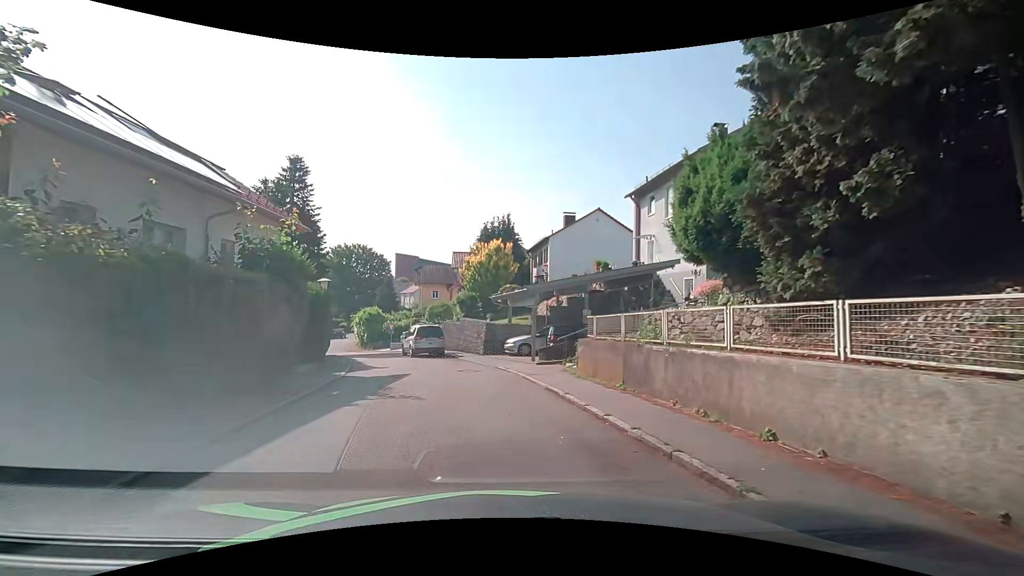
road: residential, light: Day
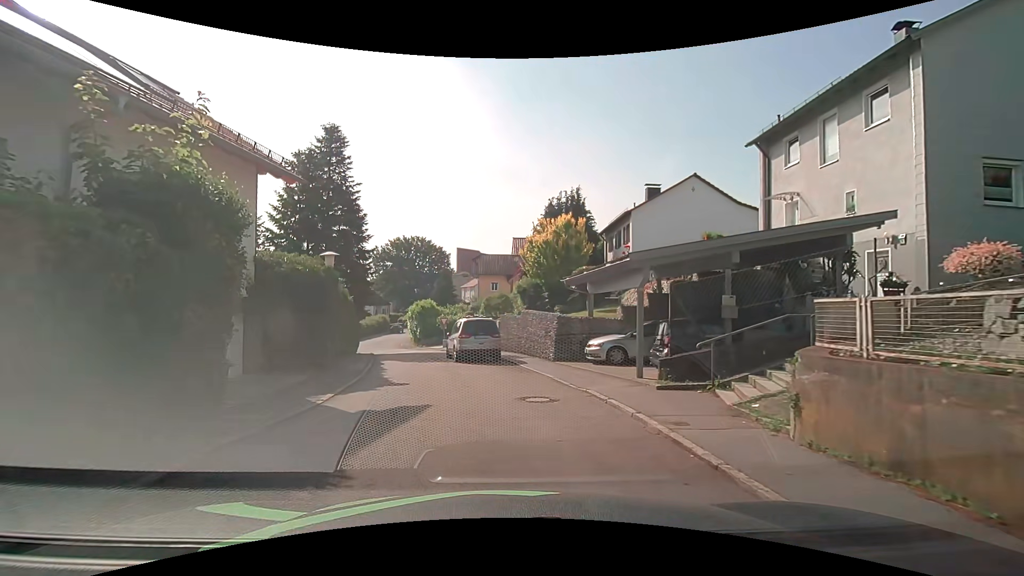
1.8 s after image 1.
(-0.5, +7.6) m; -7°
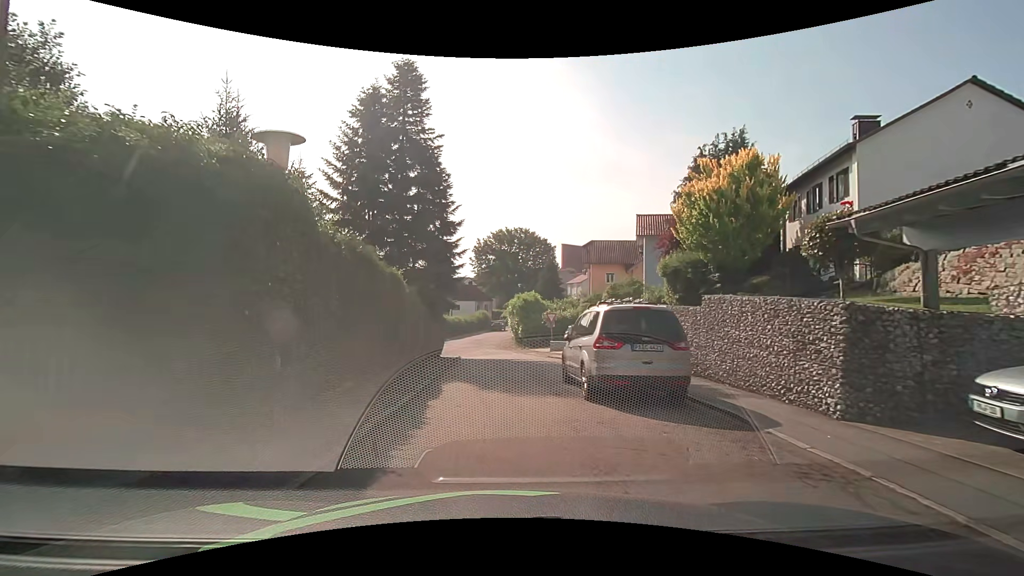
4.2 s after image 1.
(-1.3, +10.7) m; -12°
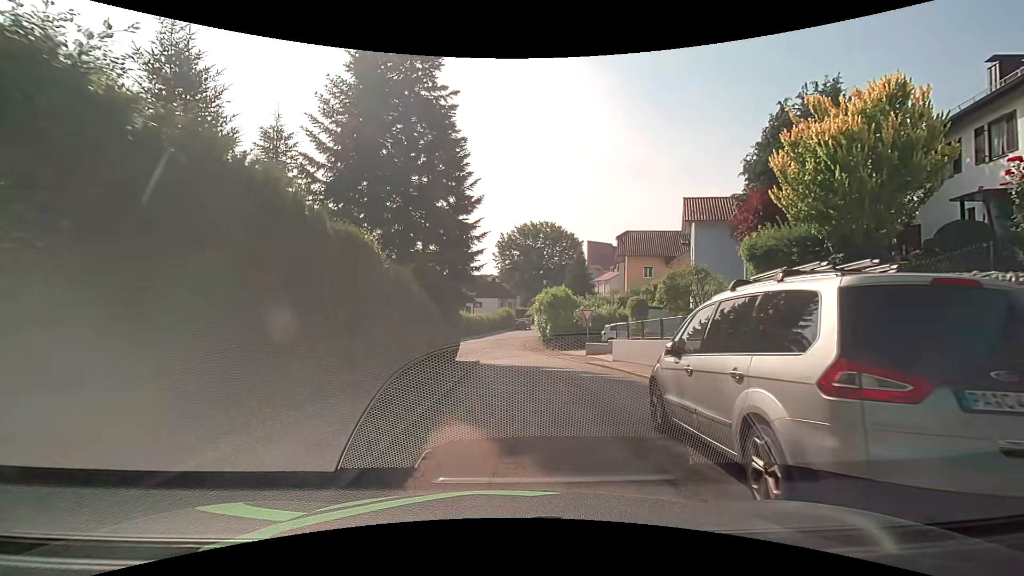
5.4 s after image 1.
(-0.2, +5.5) m; -3°
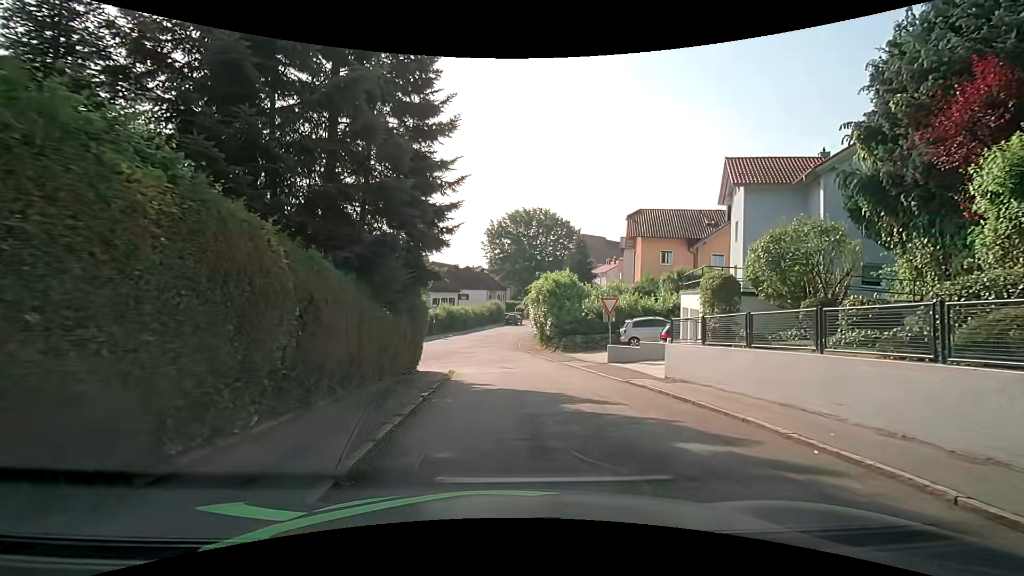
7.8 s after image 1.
(0.0, +9.2) m; +1°
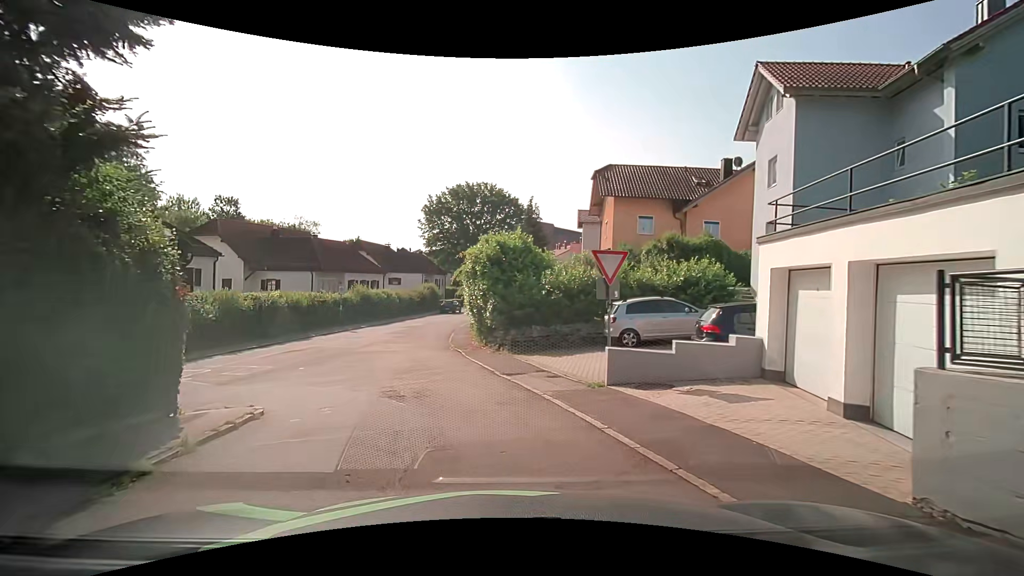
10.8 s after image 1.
(+1.1, +11.3) m; +6°
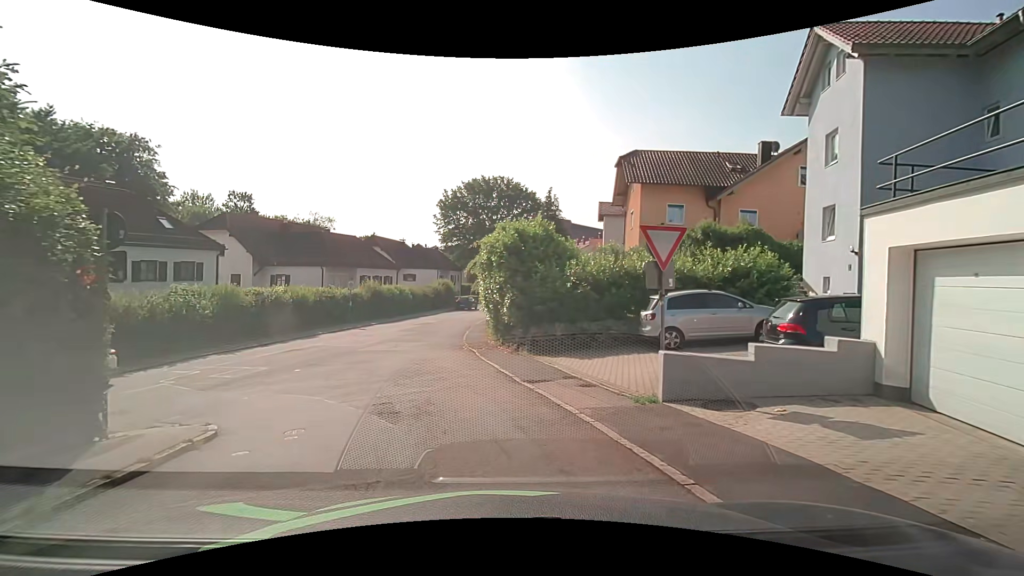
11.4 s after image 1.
(0.0, +2.3) m; -3°
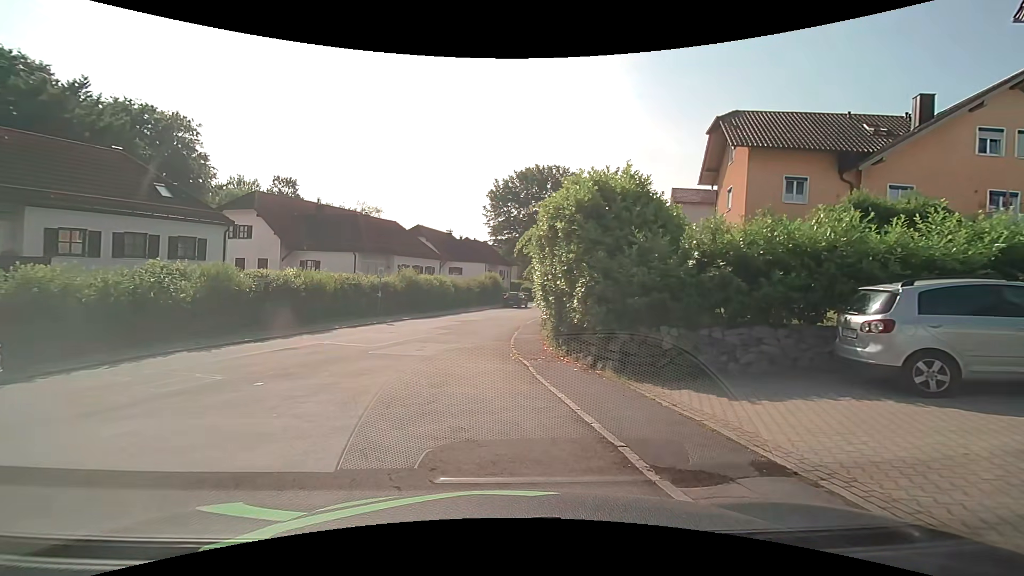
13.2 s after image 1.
(-0.2, +6.6) m; -5°
